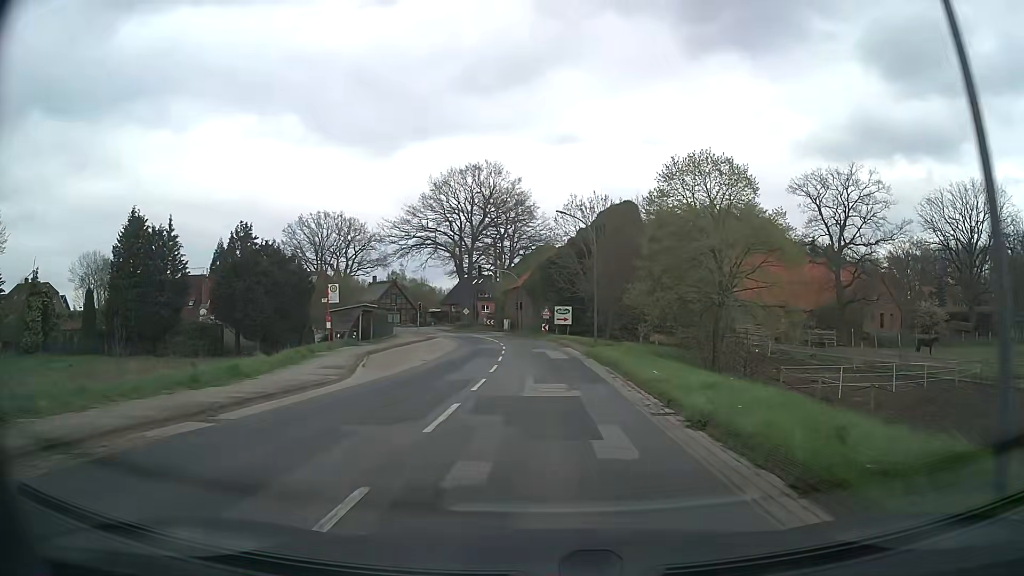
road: secondary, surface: asphalt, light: Day
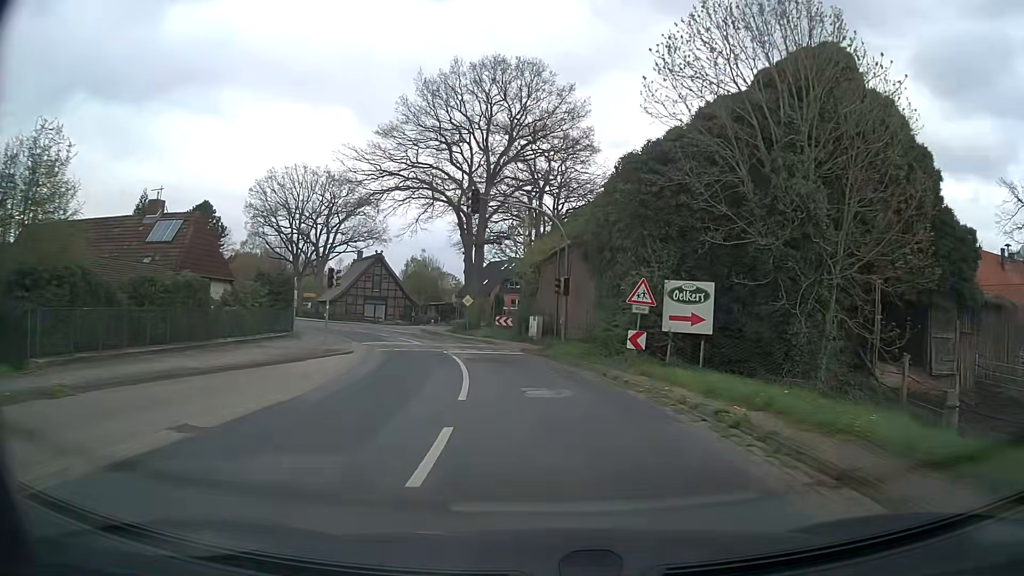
(-1.0, +38.6) m; -4°
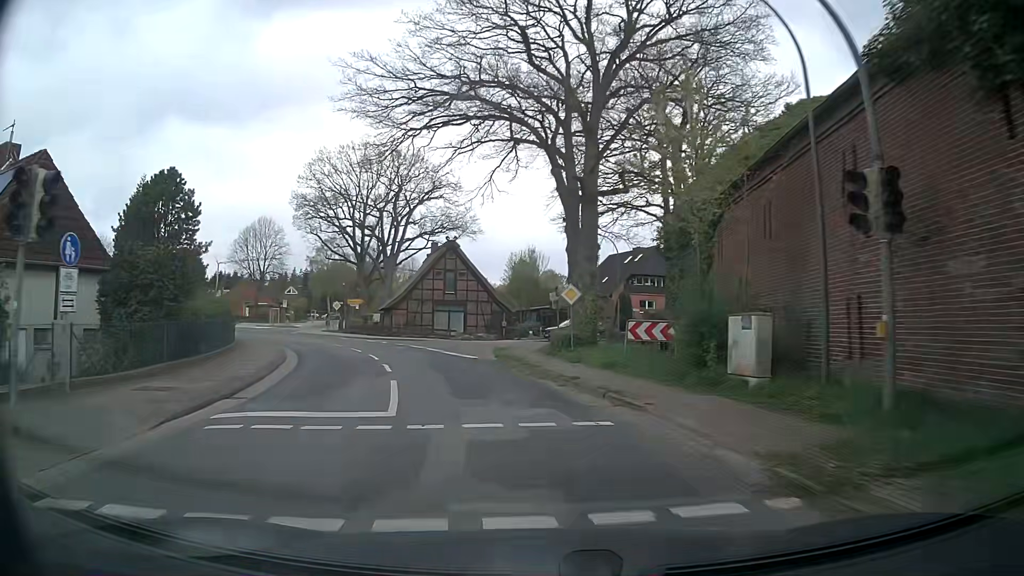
(-1.3, +23.1) m; -10°
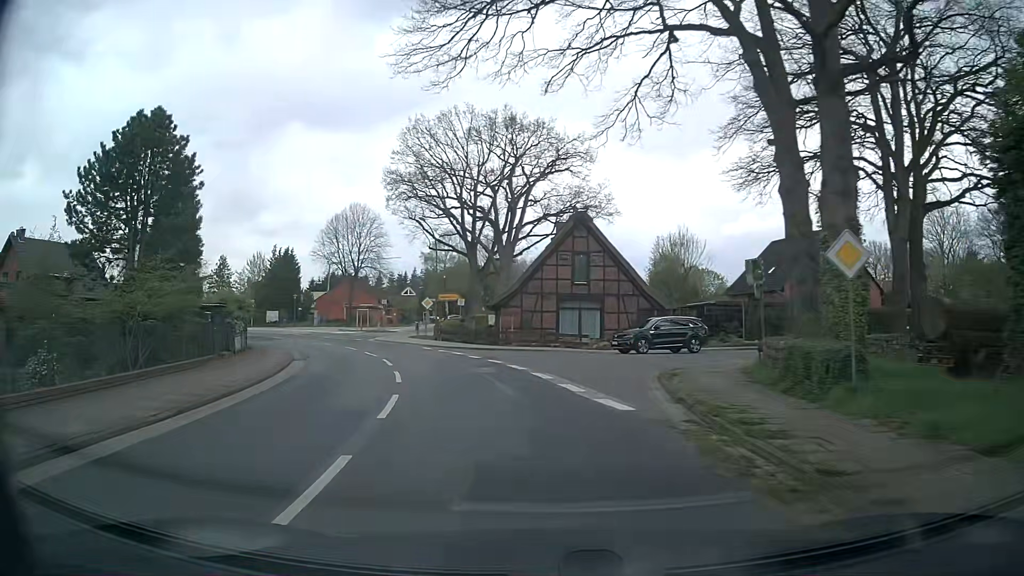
(-1.5, +15.3) m; -11°
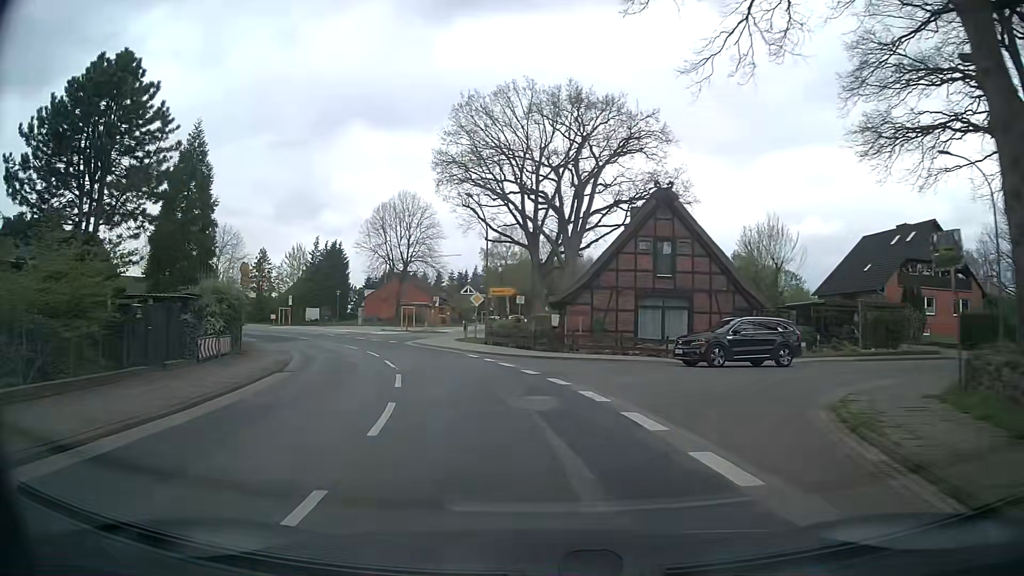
(-0.4, +7.7) m; -6°
(-1, +10) (-2, +20) (-5, +29) (-10, +38) (-15, +47) (-22, +54) (-29, +61) (-37, +67) (-46, +72) (-54, +77) m
